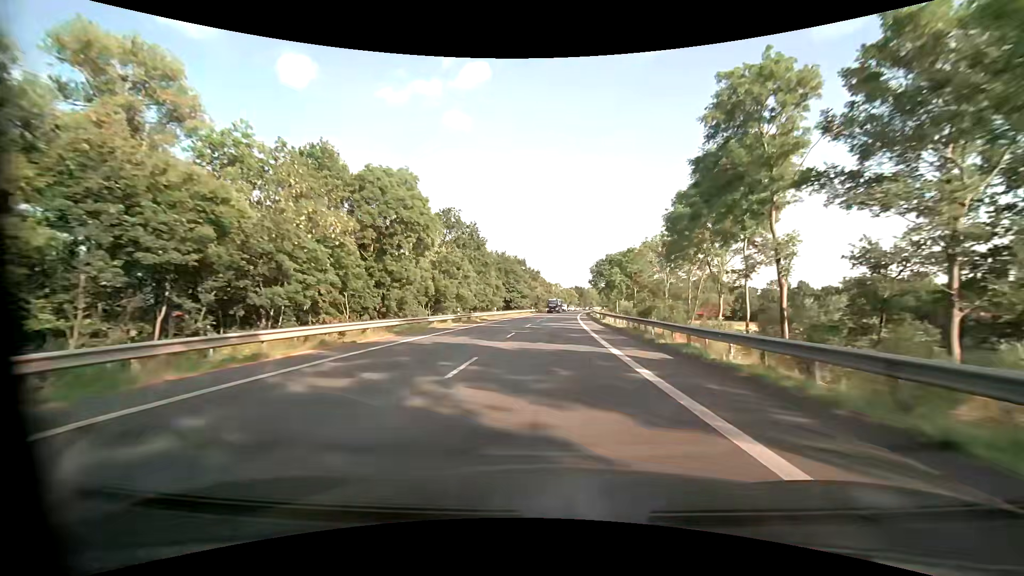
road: primary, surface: asphalt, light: Day
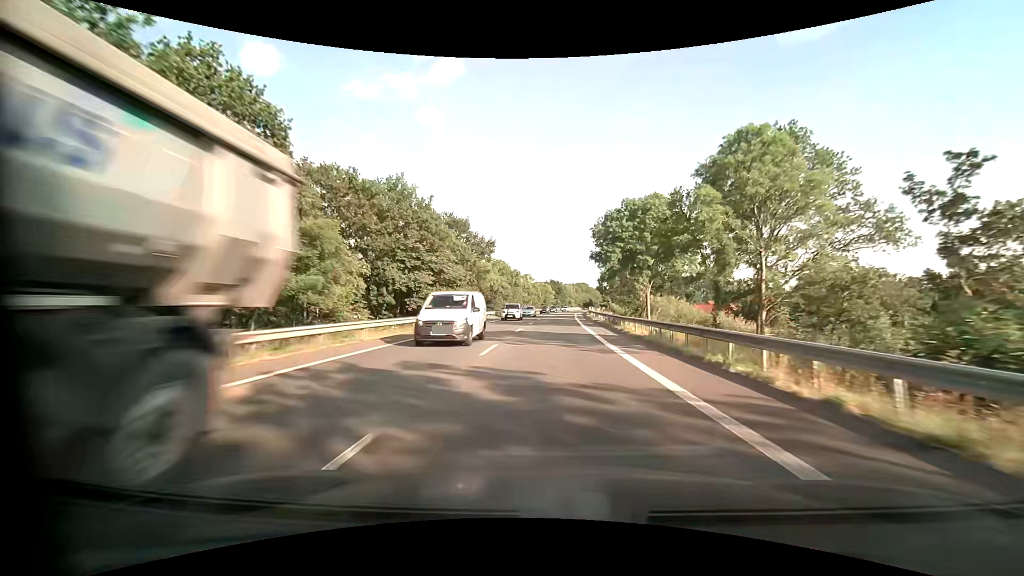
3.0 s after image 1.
(+1.6, +56.4) m; +4°
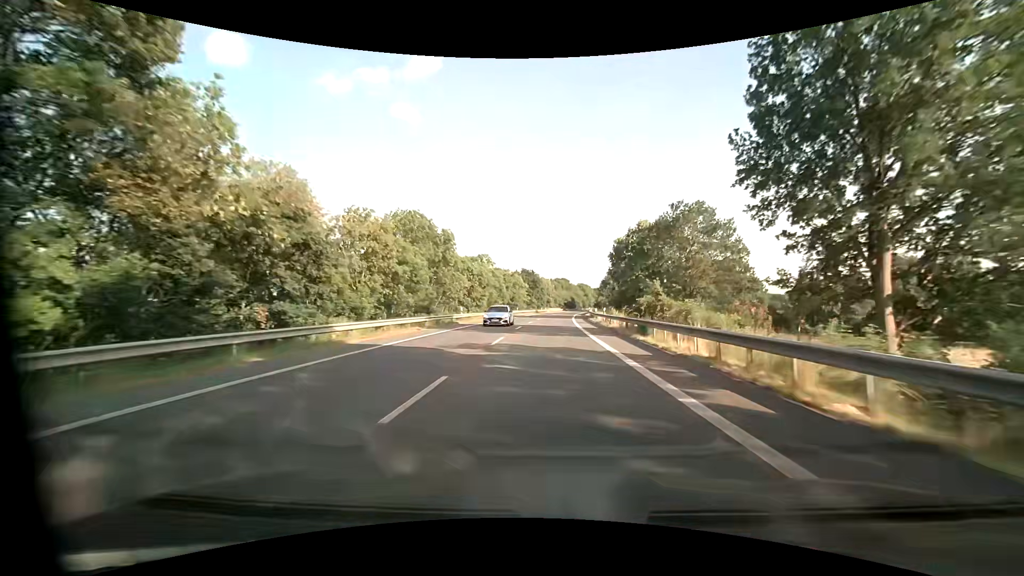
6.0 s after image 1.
(+1.2, +56.3) m; +3°
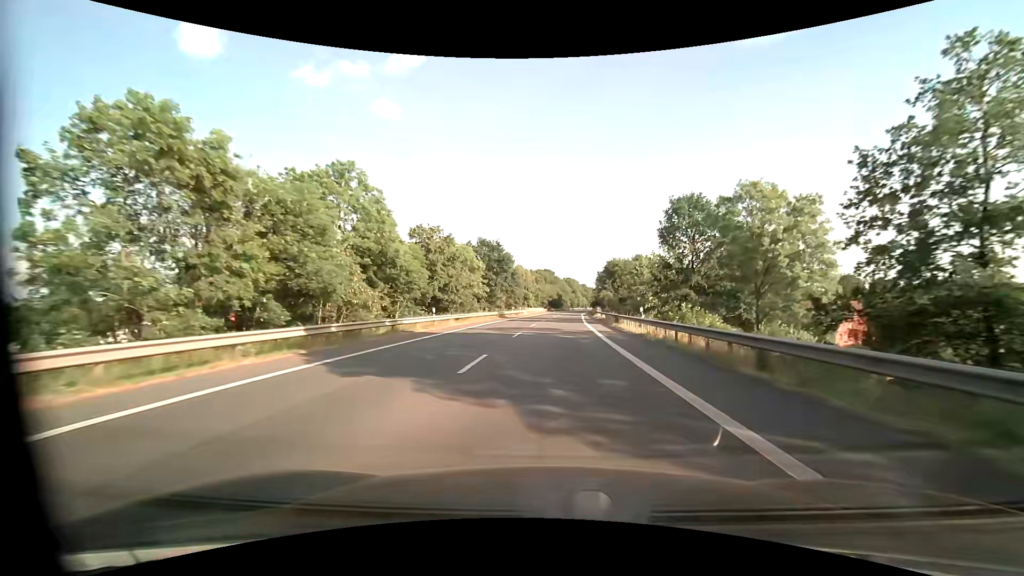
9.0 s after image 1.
(+0.6, +56.3) m; +2°
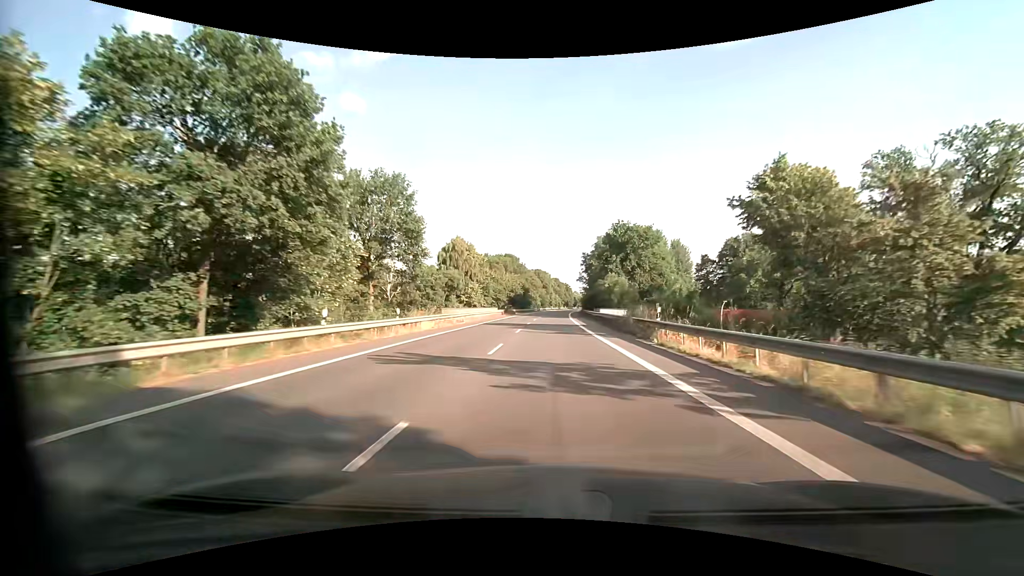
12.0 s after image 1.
(+1.9, +56.3) m; +4°
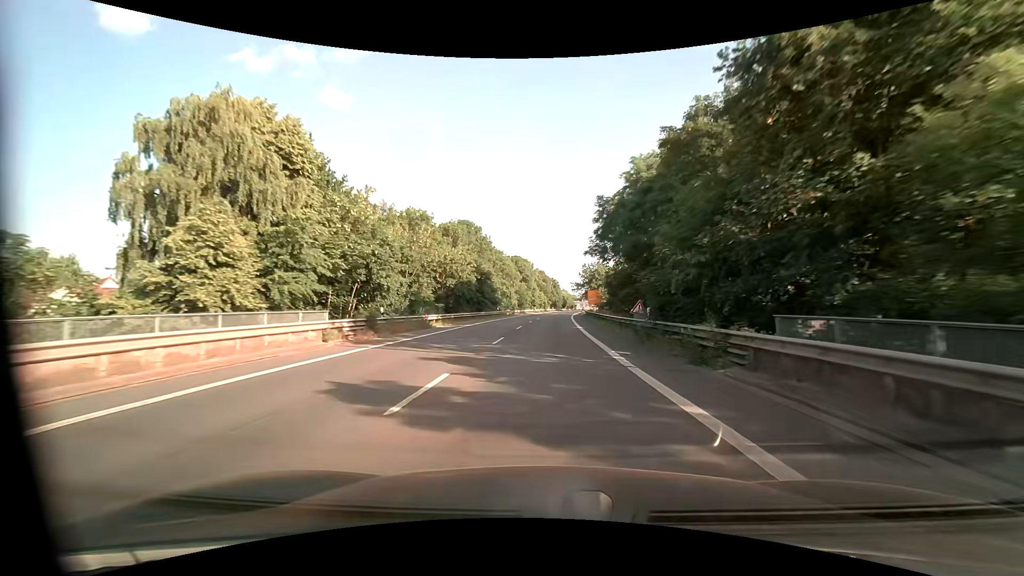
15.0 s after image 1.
(+1.1, +56.4) m; +2°
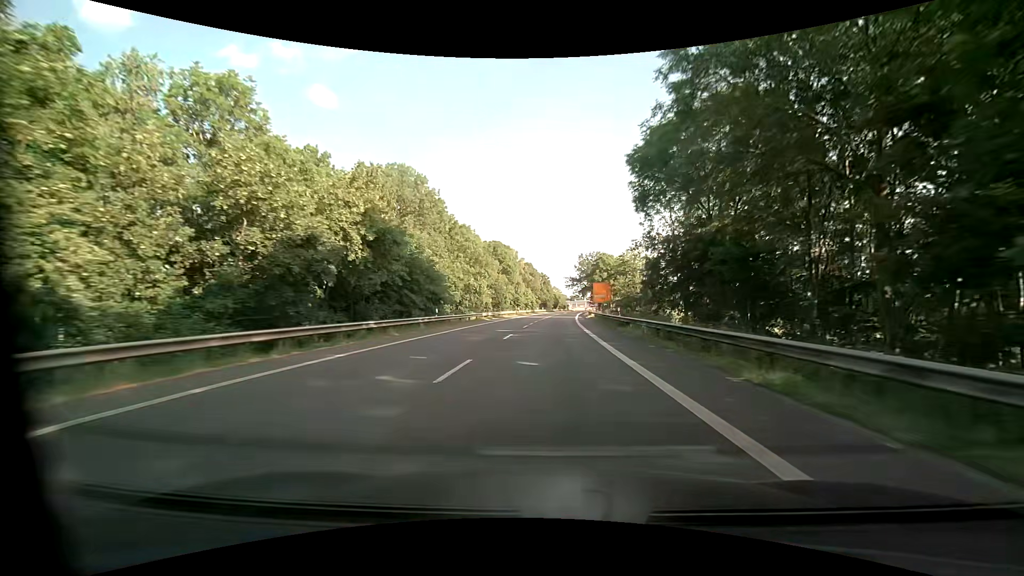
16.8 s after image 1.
(+0.3, +33.9) m; +1°
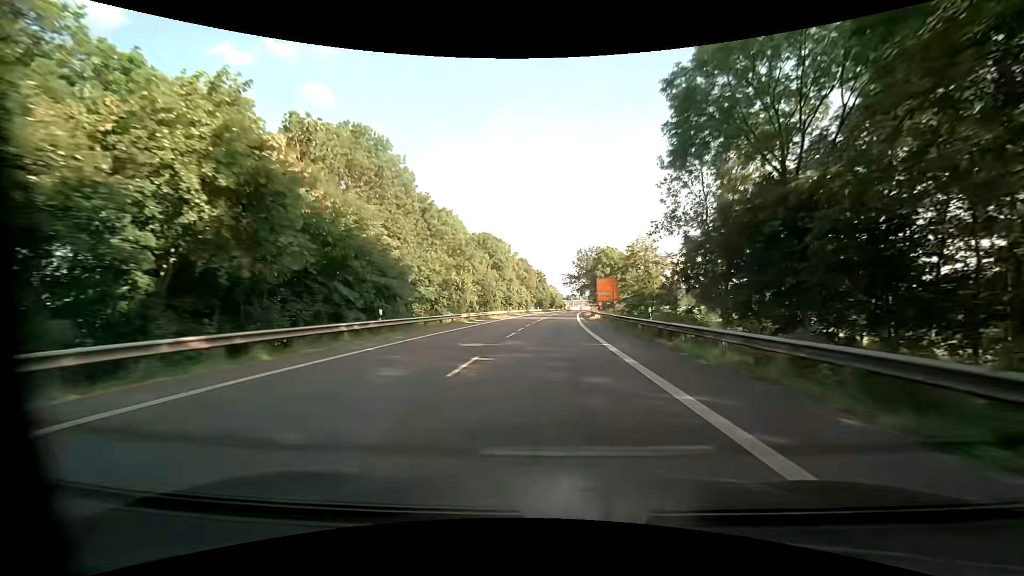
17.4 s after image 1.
(+0.1, +11.3) m; +1°
(0, +10) (0, +20) (0, +30) (+1, +40) (+1, +50) (+2, +60) (+2, +70) (+3, +80) (+4, +90) (+5, +100) m
